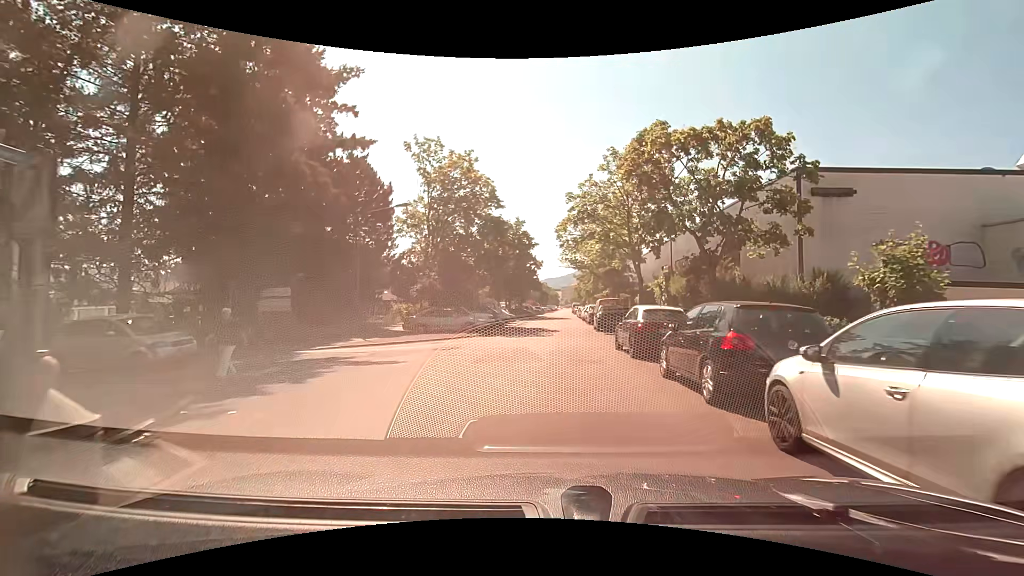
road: residential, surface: asphalt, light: Day
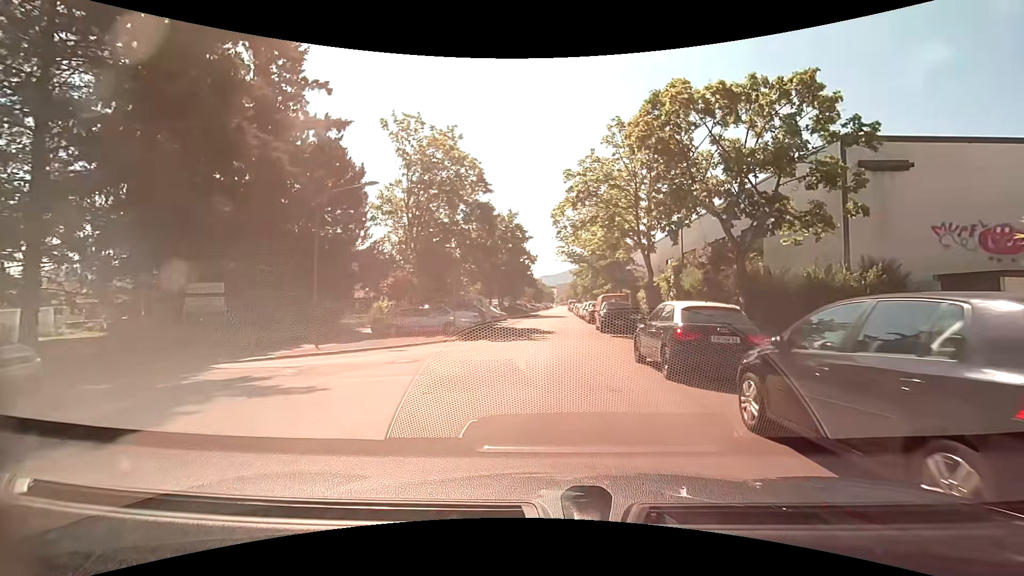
(0.0, +4.3) m; 0°
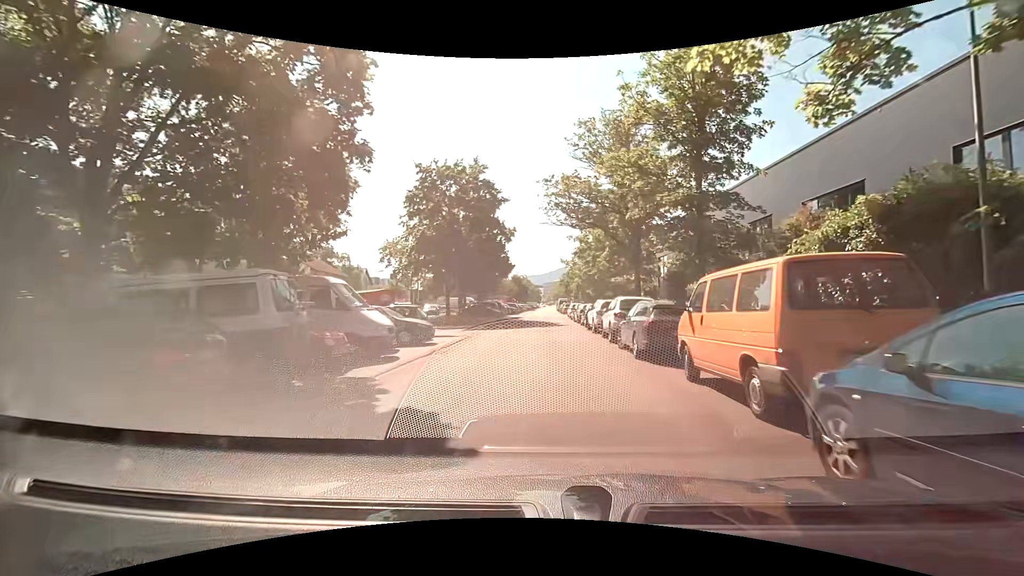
(+0.6, +23.1) m; +1°
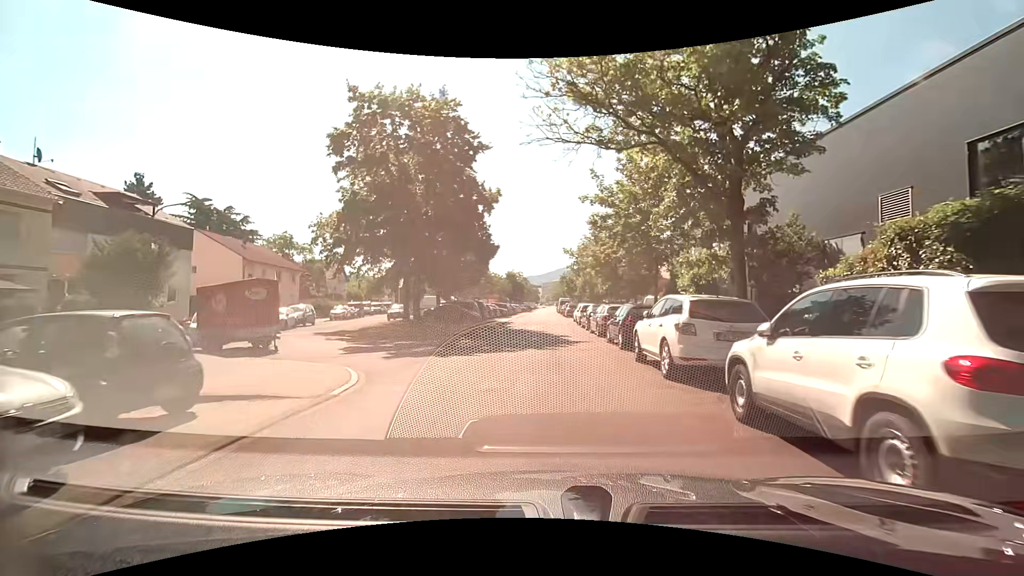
(+0.1, +14.2) m; +1°
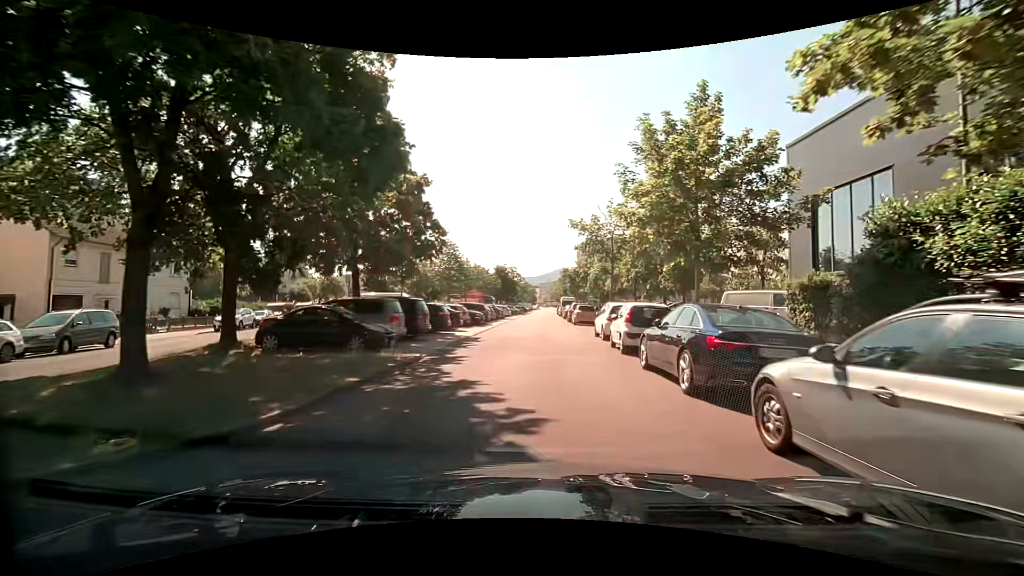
(-0.1, +19.4) m; 0°
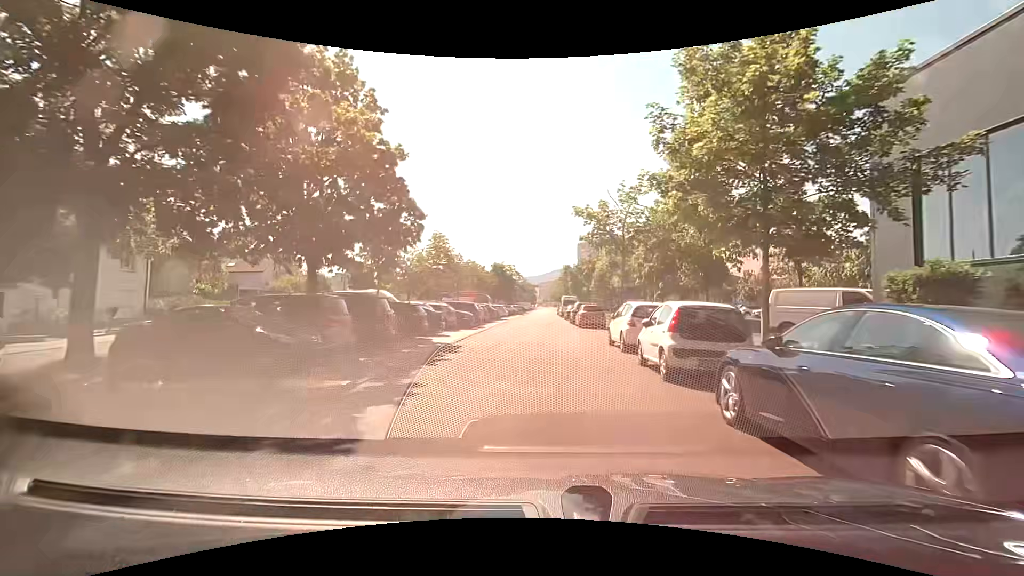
(0.0, +5.0) m; 0°
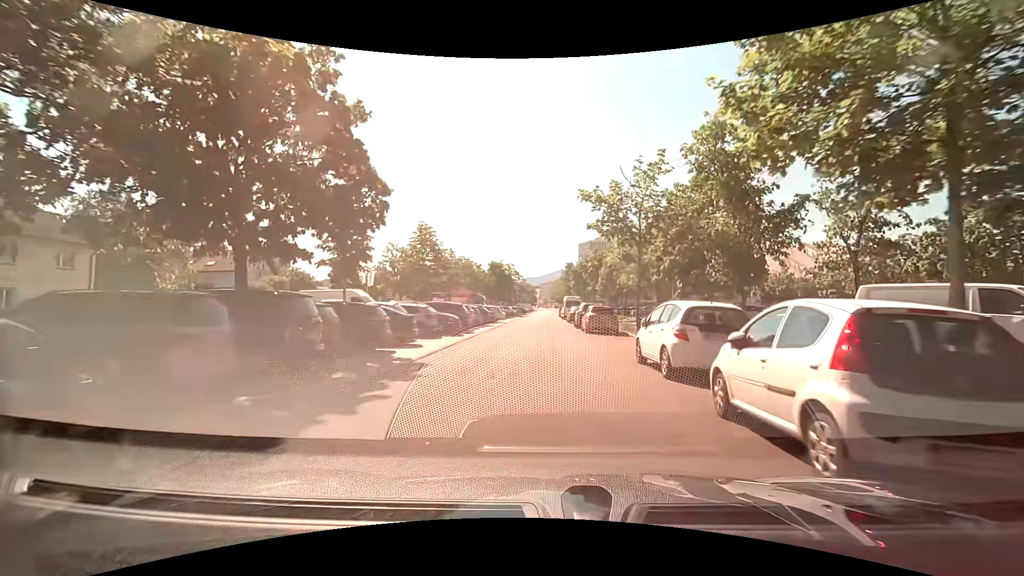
(0.0, +5.2) m; -1°
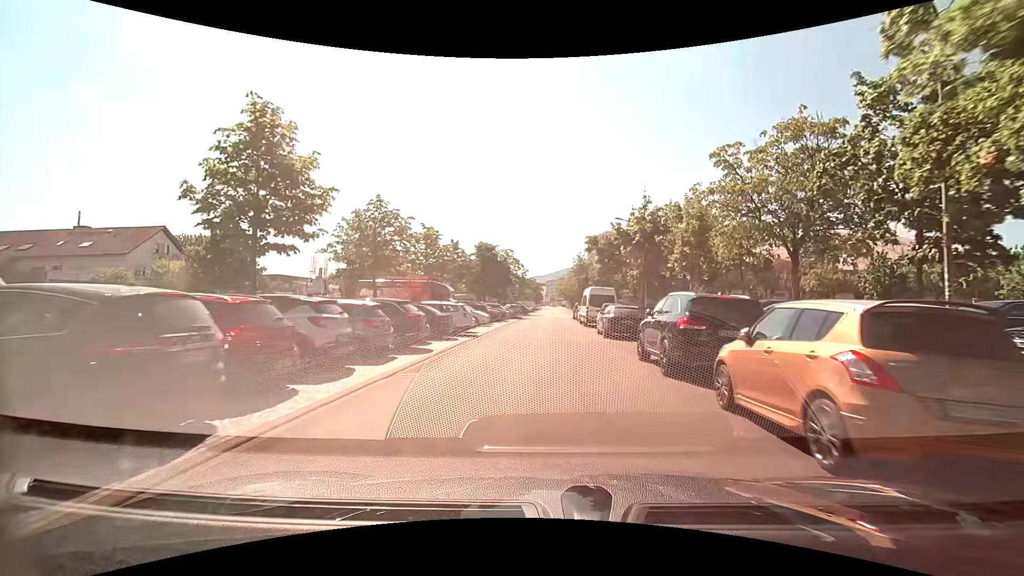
(+0.2, +22.0) m; 0°
(0, +10) (0, +20) (0, +30) (0, +40) (+1, +50) (+1, +60) (+2, +70) (+3, +80) (+3, +90) (+3, +100) m
